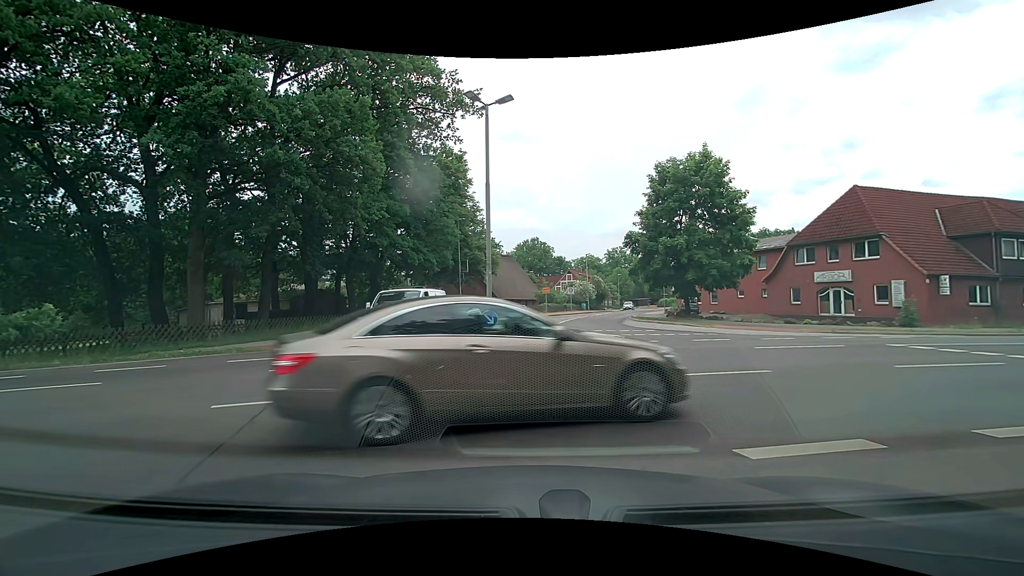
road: residential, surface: asphalt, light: Day
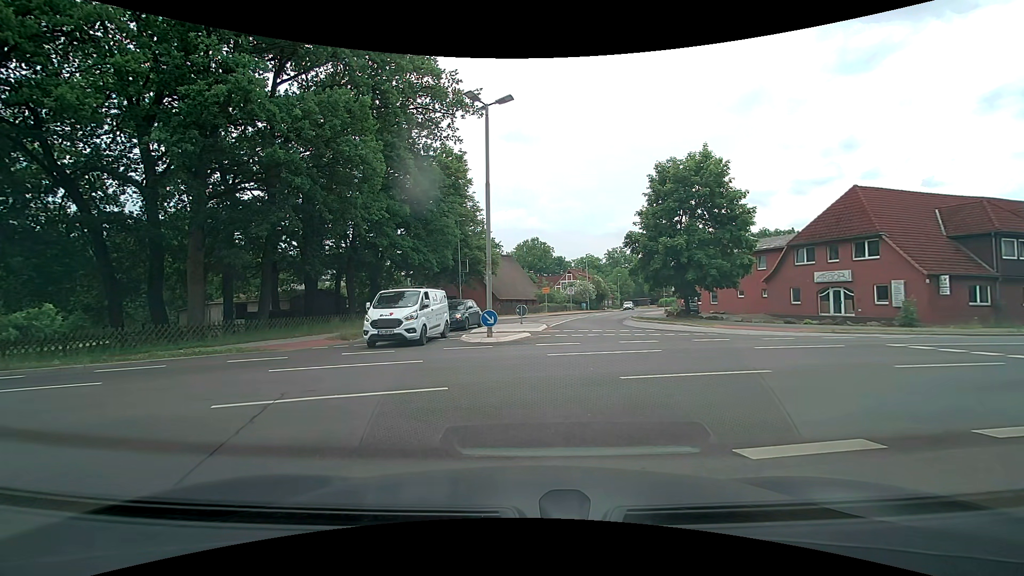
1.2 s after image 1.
(0.0, 0.0) m; 0°
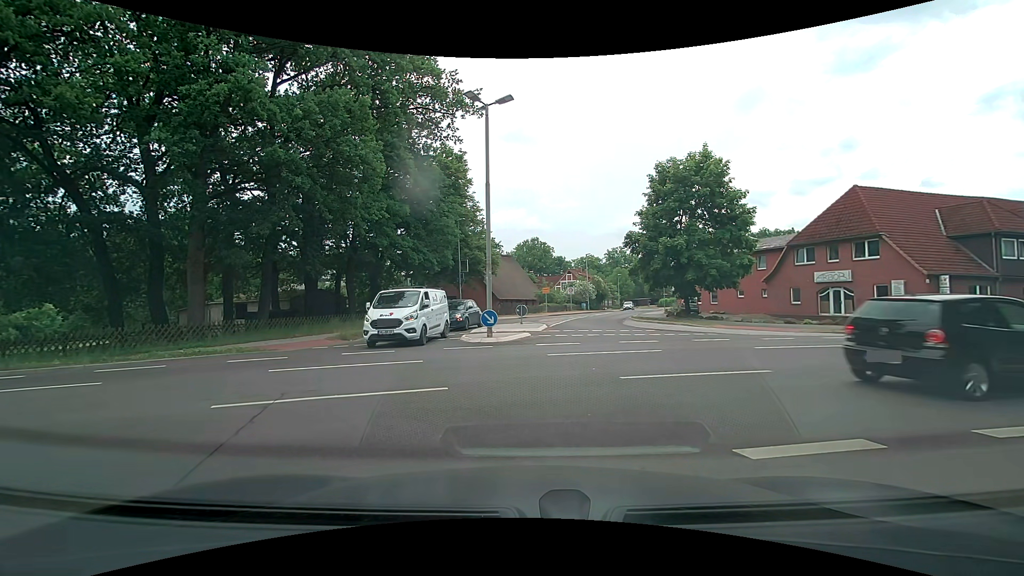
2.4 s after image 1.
(0.0, 0.0) m; 0°
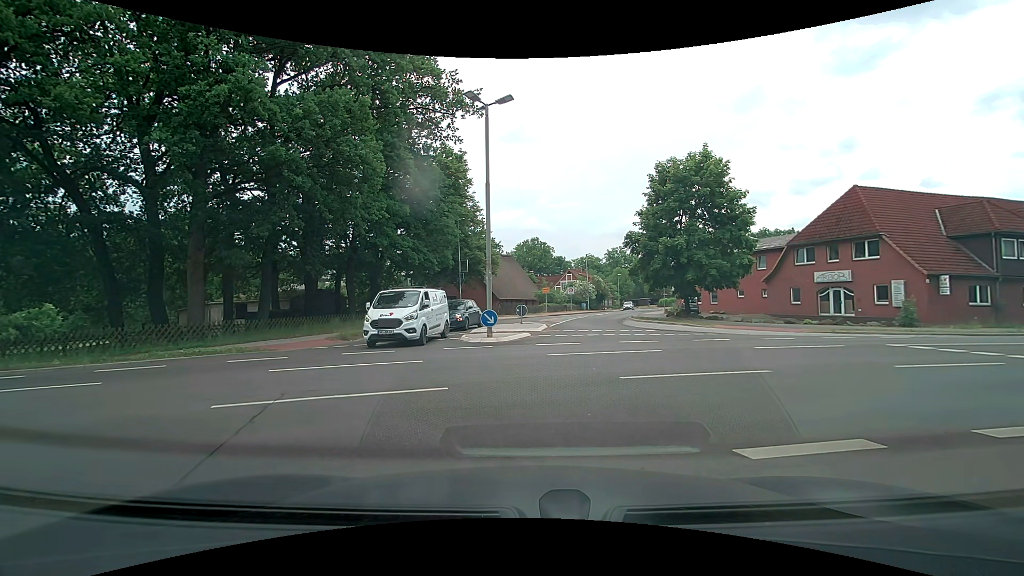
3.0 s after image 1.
(0.0, 0.0) m; 0°
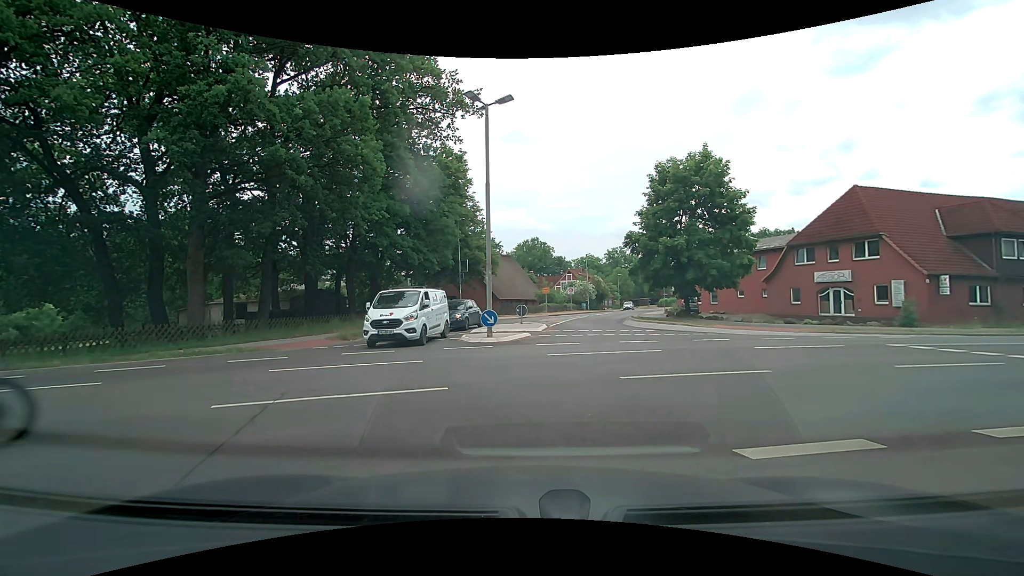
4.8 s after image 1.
(0.0, 0.0) m; 0°
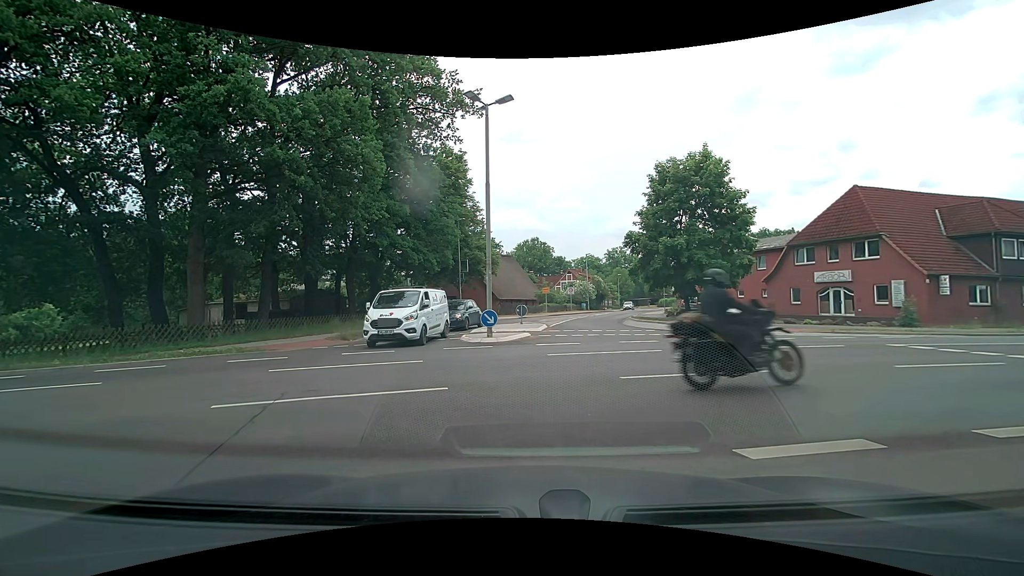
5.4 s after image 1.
(0.0, 0.0) m; 0°
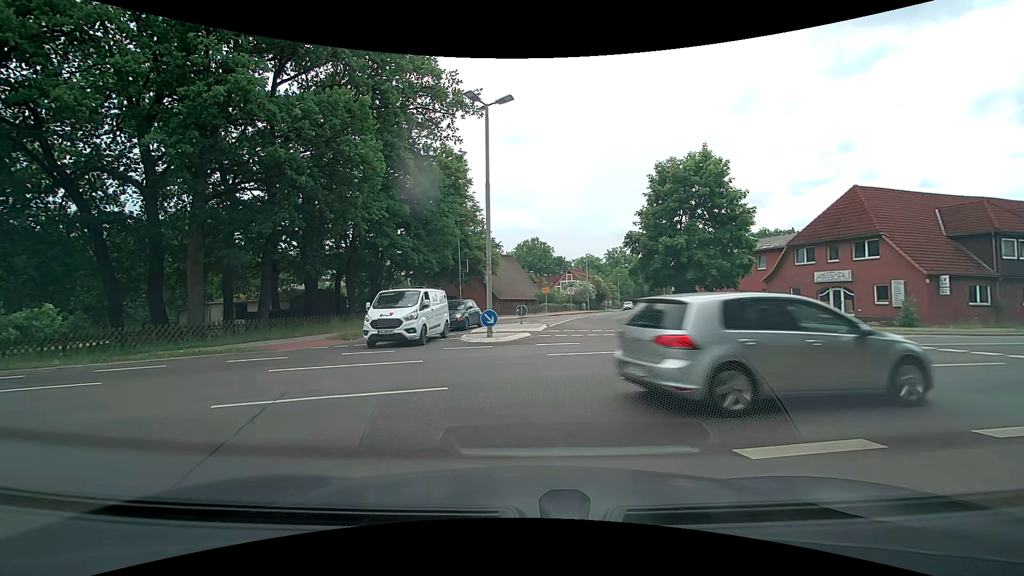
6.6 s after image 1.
(0.0, 0.0) m; 0°
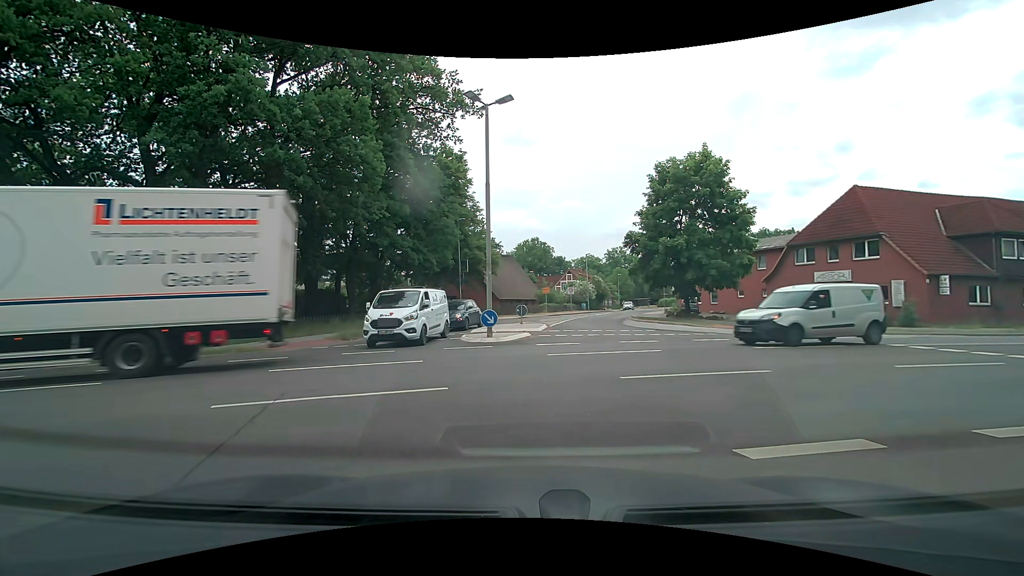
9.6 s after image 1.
(0.0, 0.0) m; 0°
(-4, +9) (-13, +11) (-23, +9) (-33, +6) (-42, +4) (-52, +1) (-61, -2) (-71, -5) (-80, -8) (-90, -11) m
